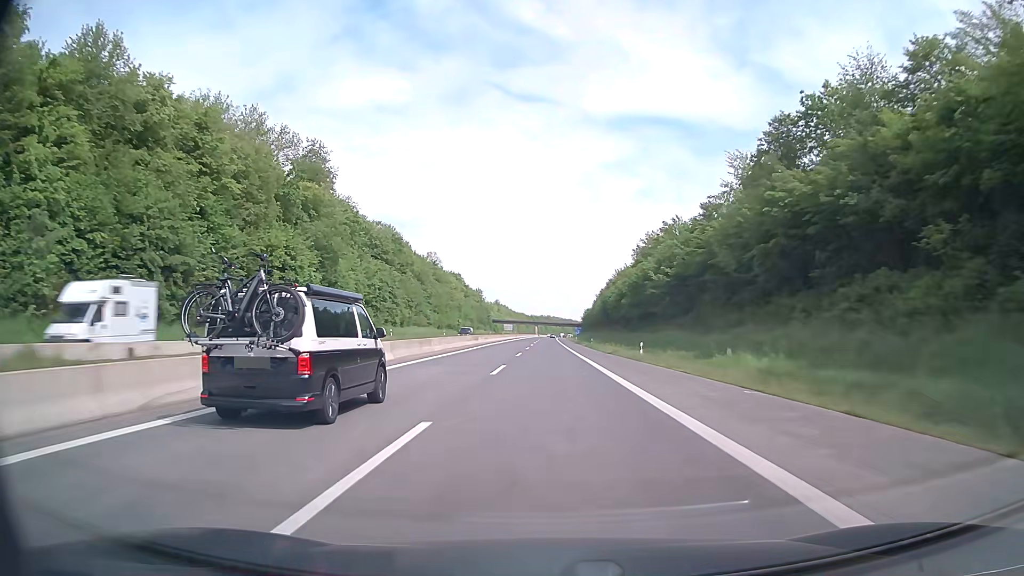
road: motorway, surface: asphalt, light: Day
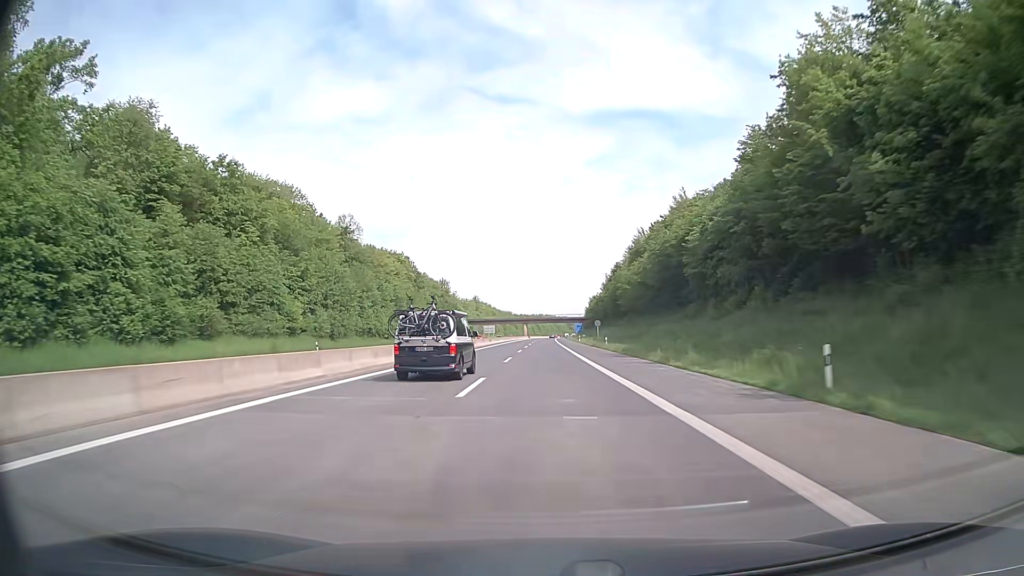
(+0.5, +79.4) m; +1°
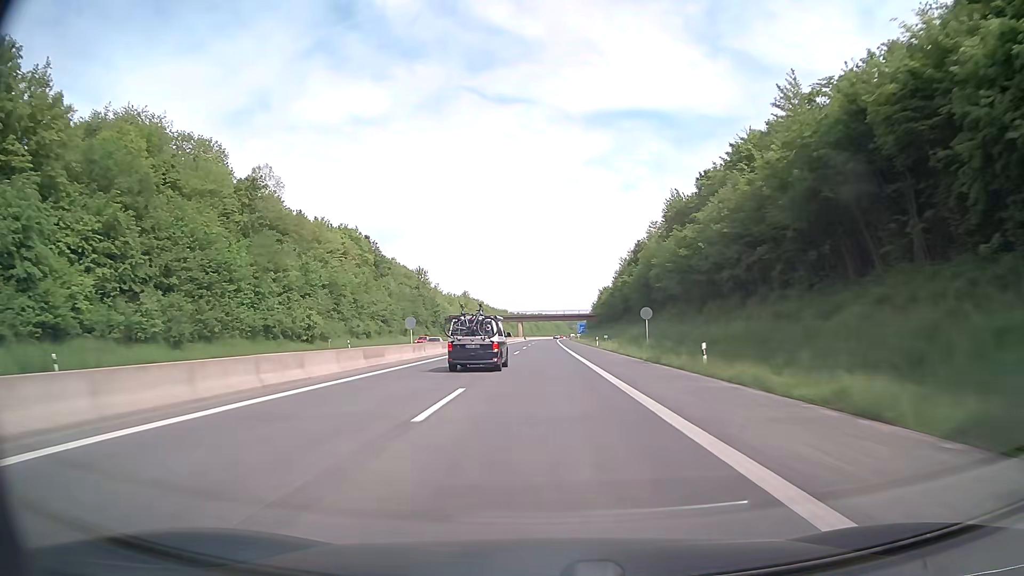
(+0.1, +39.7) m; 0°
(0, +10) (0, +20) (0, +30) (0, +40) (0, +50) (0, +60) (0, +70) (0, +80) (+1, +90) (+1, +100) m
